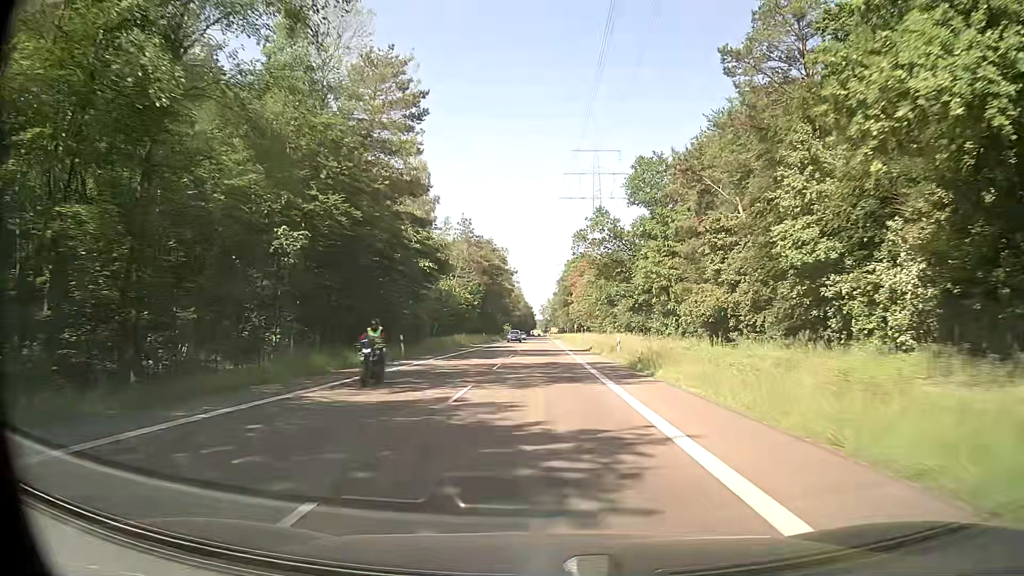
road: secondary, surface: asphalt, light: Day
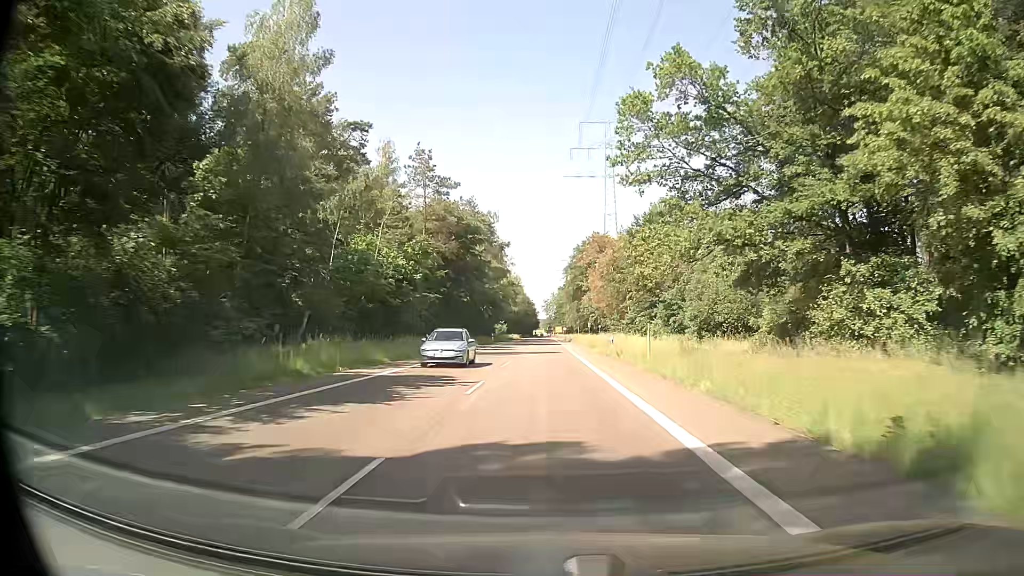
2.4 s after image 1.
(+0.2, +43.7) m; 0°
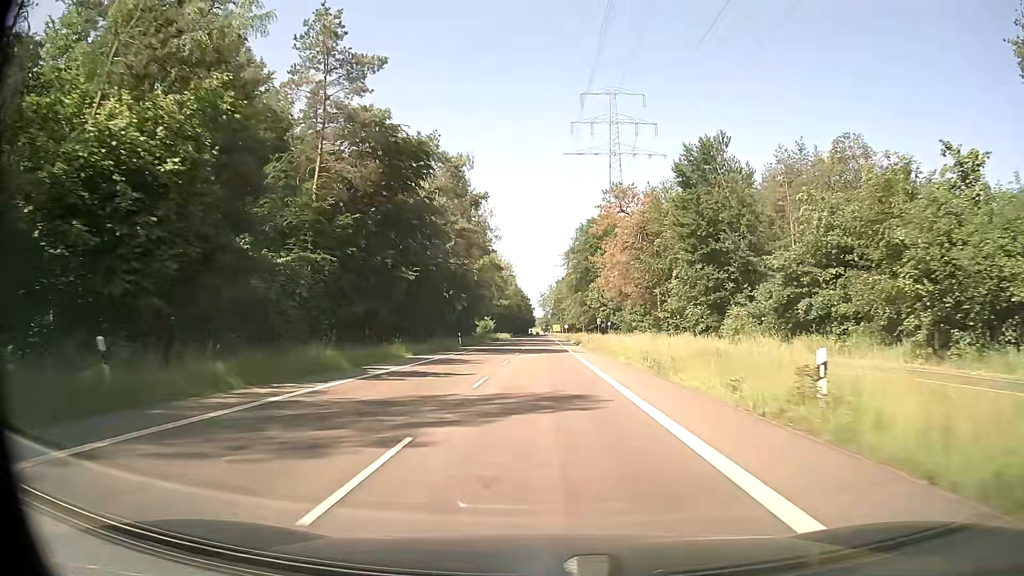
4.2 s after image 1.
(-0.2, +32.9) m; 0°
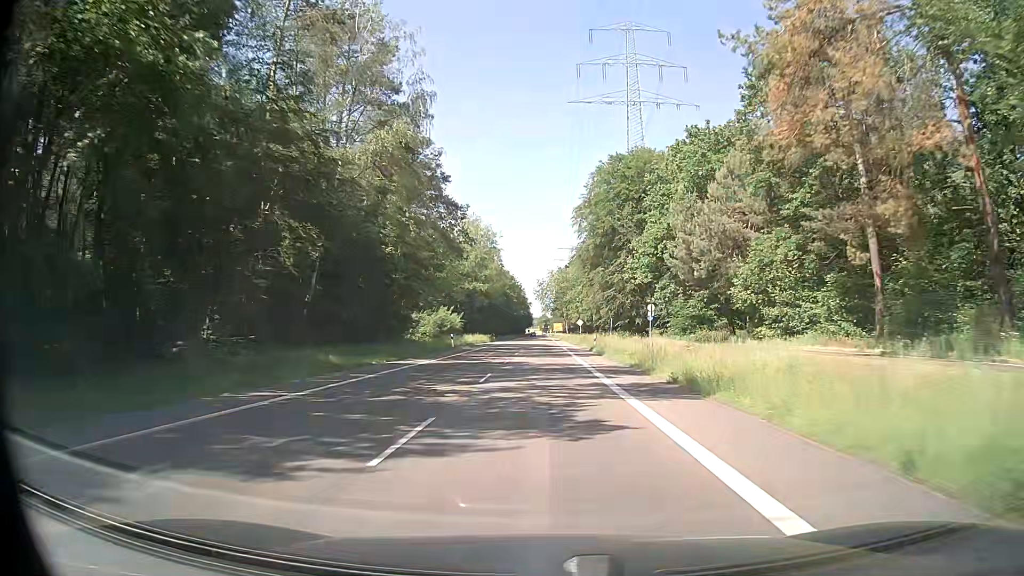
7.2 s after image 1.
(0.0, +54.9) m; 0°
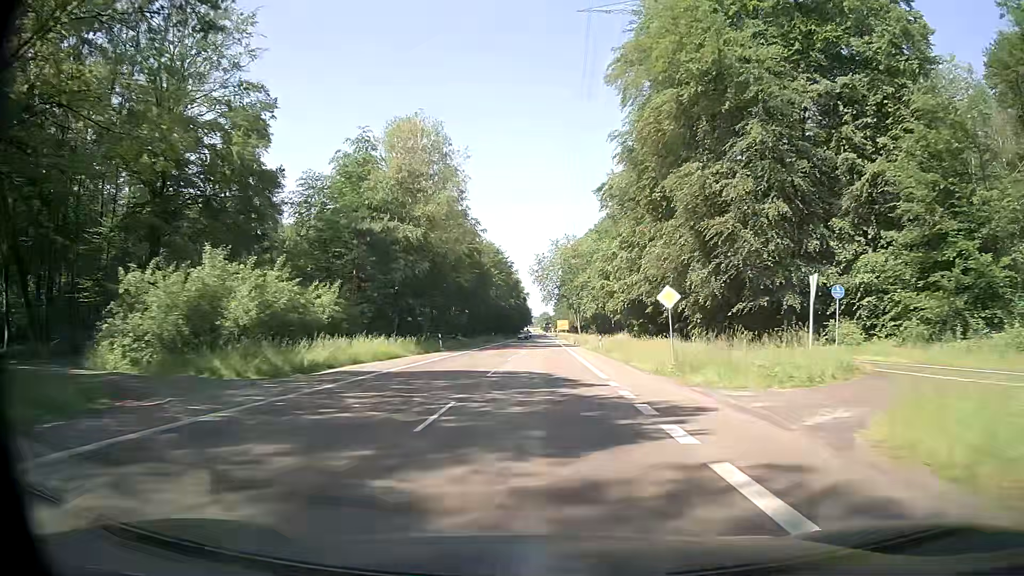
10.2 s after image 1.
(-0.4, +54.9) m; 0°
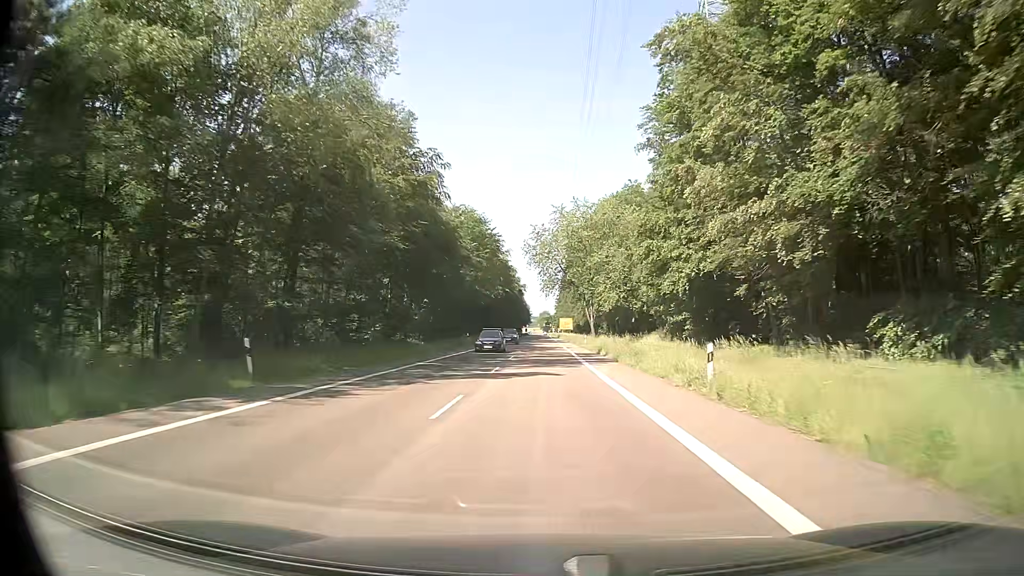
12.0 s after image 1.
(-0.1, +32.9) m; 0°
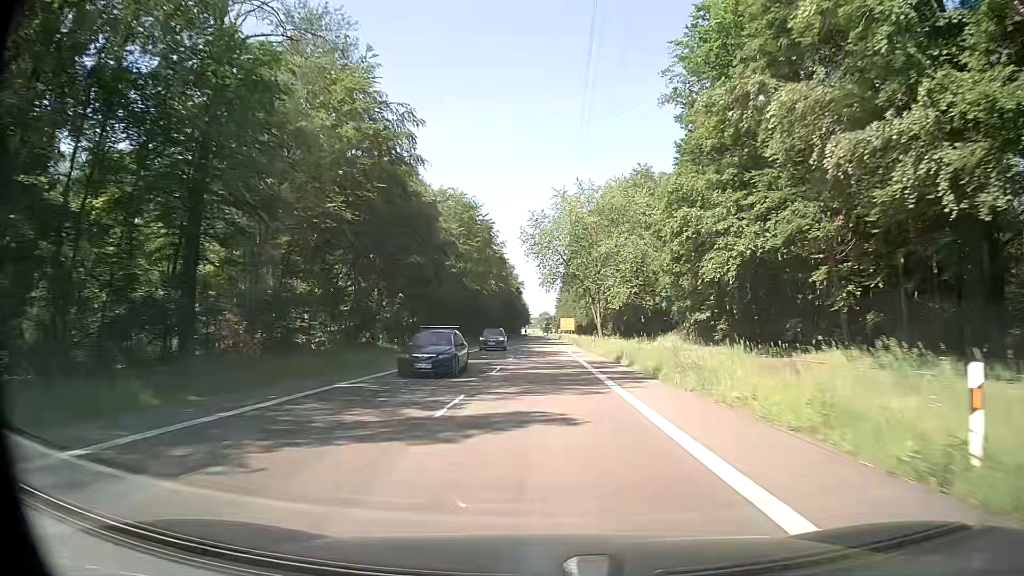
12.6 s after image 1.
(0.0, +11.0) m; 0°
